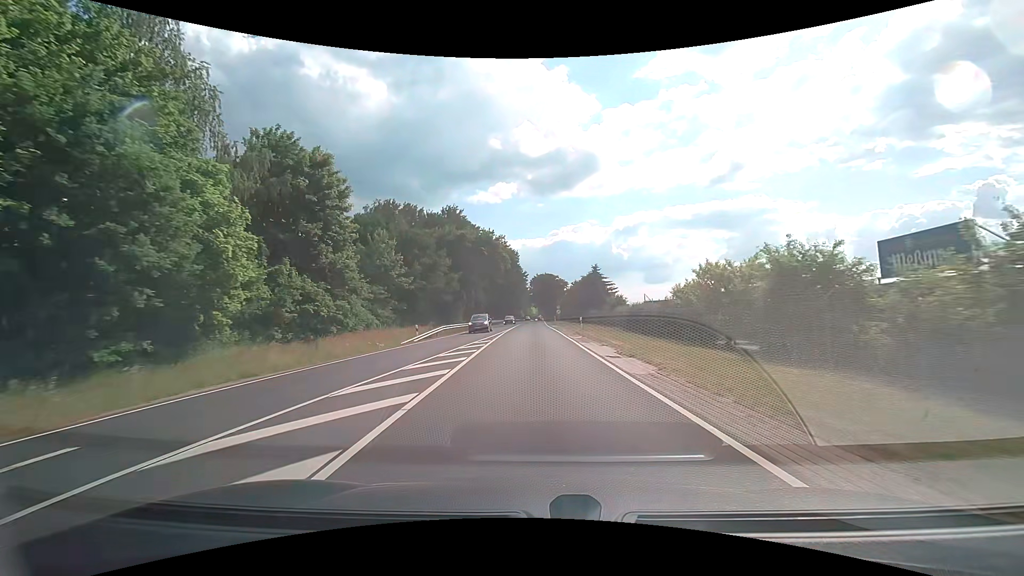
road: primary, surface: asphalt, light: Day
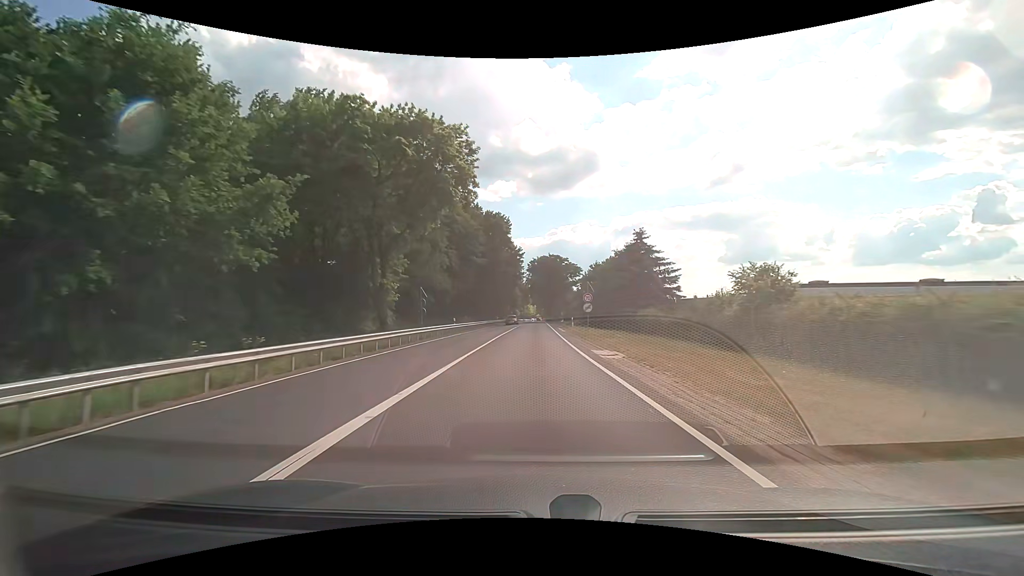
(-0.1, +41.1) m; 0°
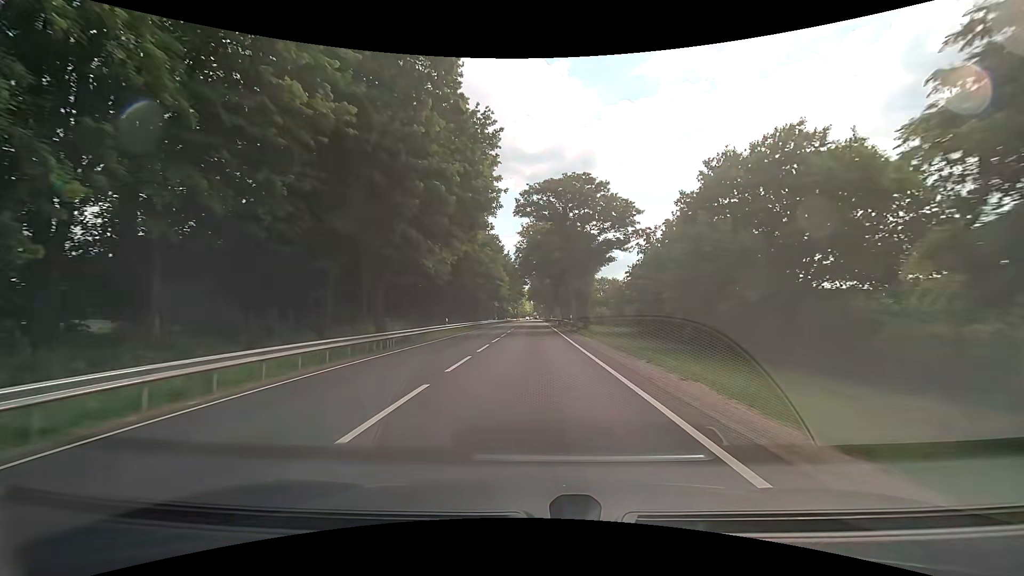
(+0.1, +52.4) m; 0°
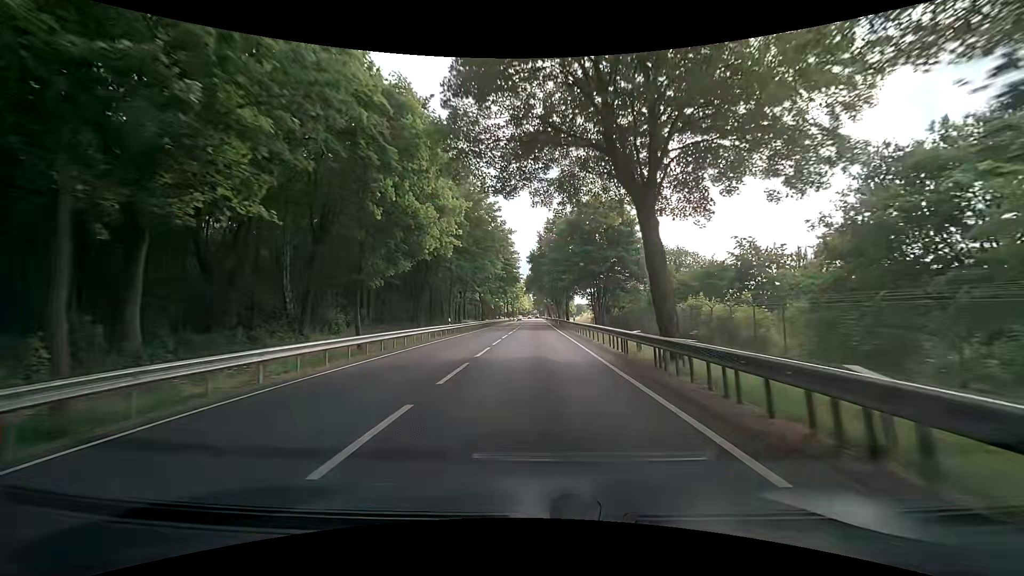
(+0.1, +52.2) m; 0°
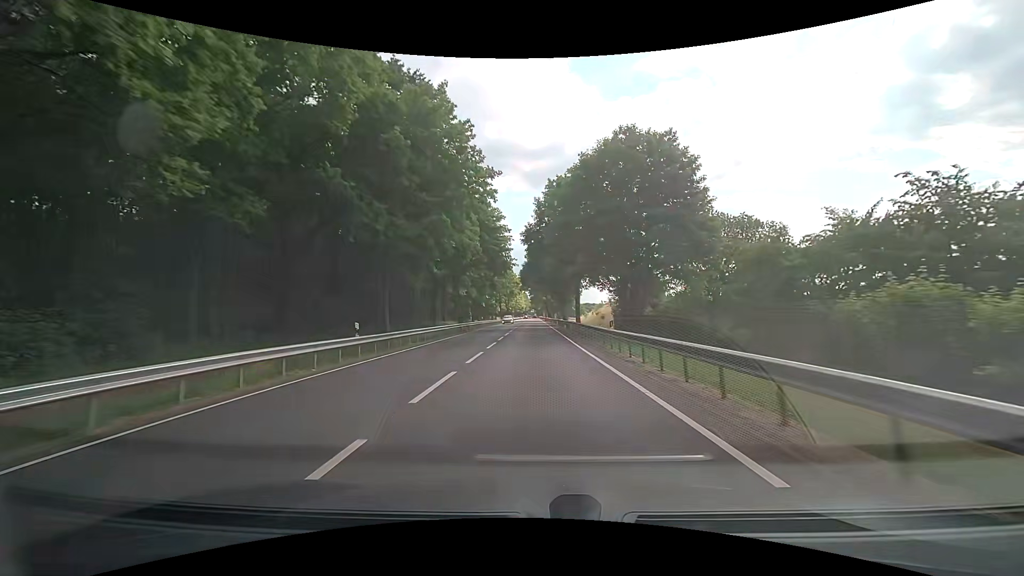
(-0.1, +20.8) m; 0°
